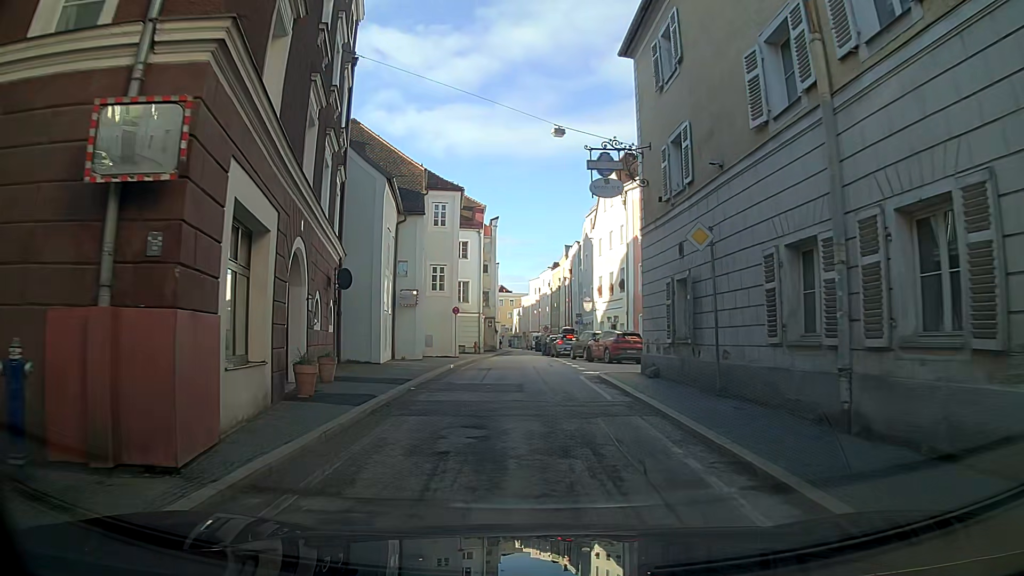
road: primary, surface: asphalt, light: Day
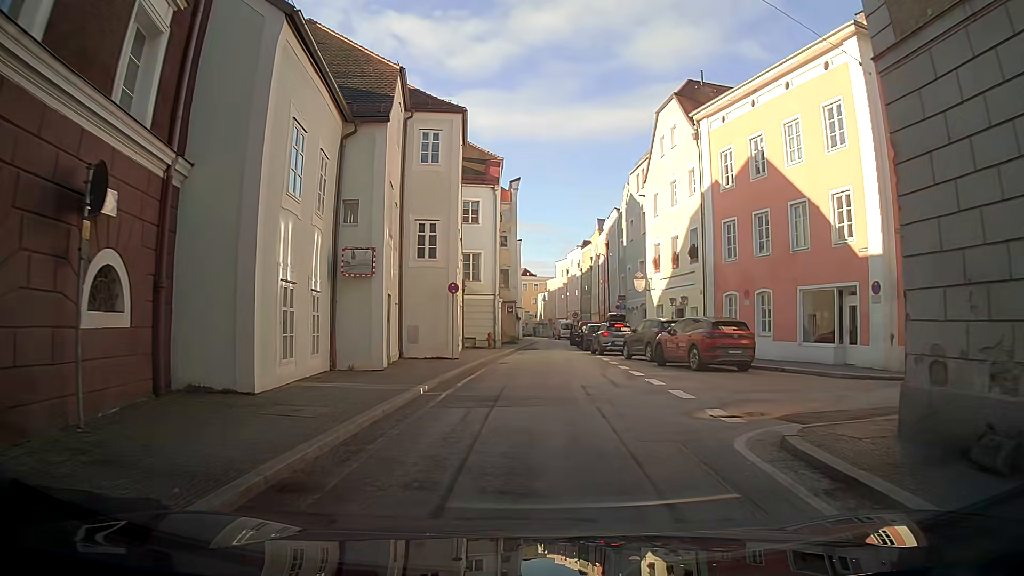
(-0.6, +12.5) m; -4°
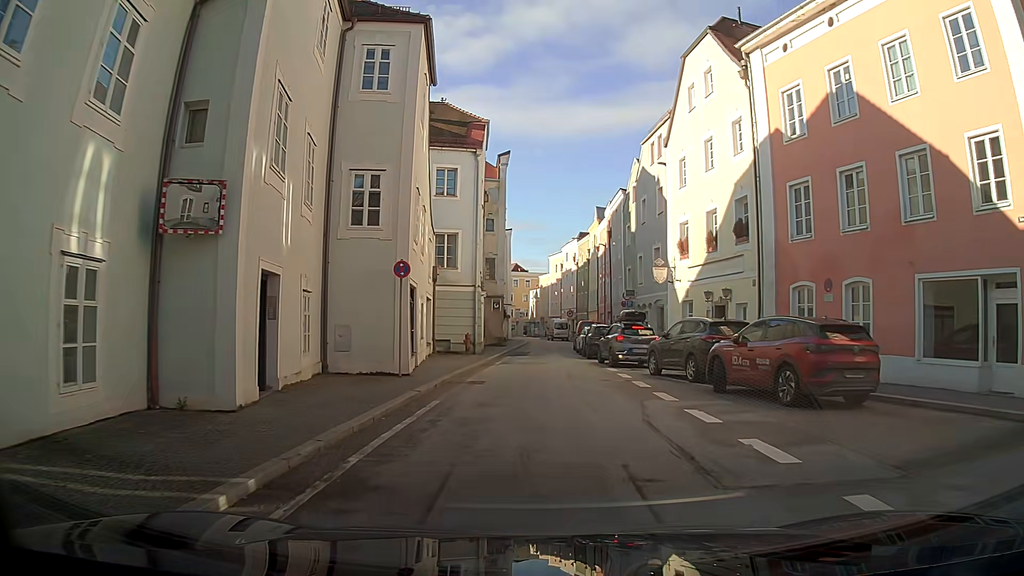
(+0.2, +8.1) m; +3°
